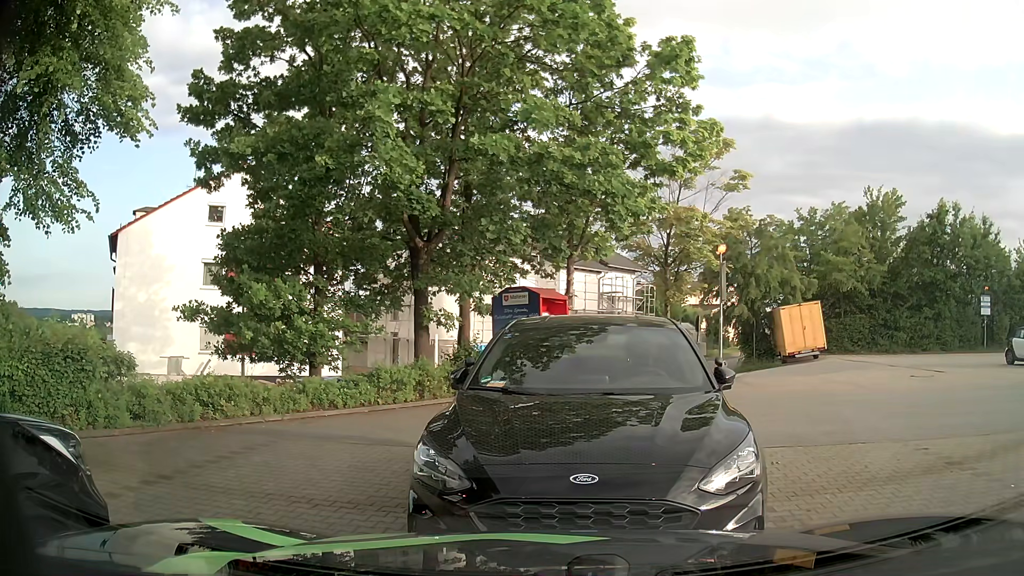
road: residential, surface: asphalt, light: Day
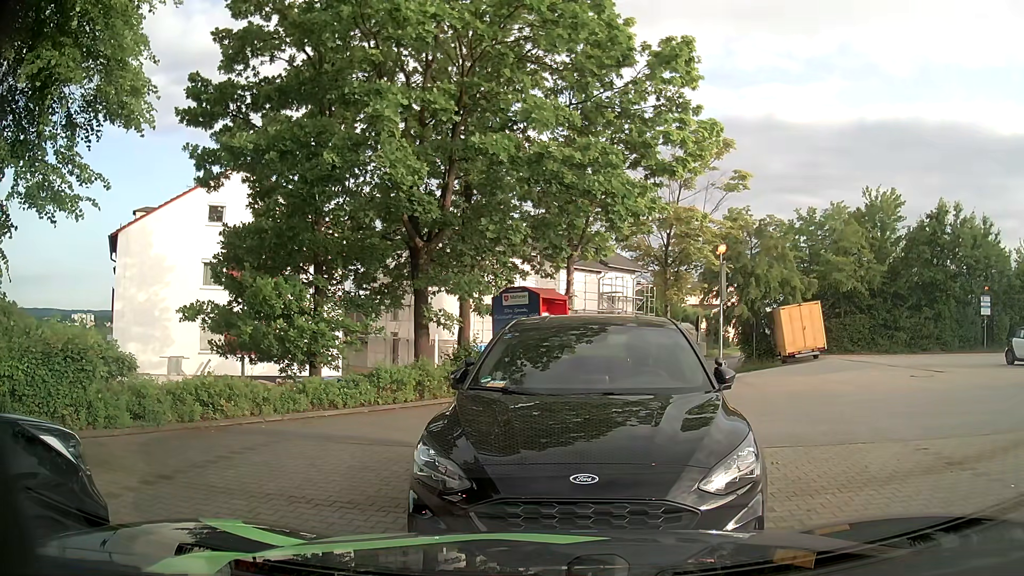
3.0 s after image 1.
(0.0, 0.0) m; 0°
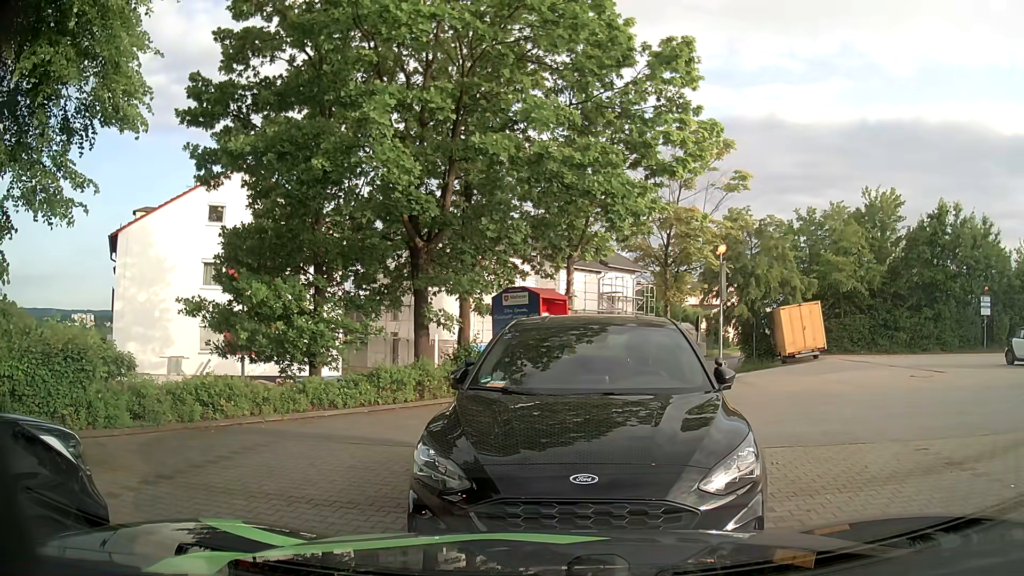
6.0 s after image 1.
(0.0, 0.0) m; 0°
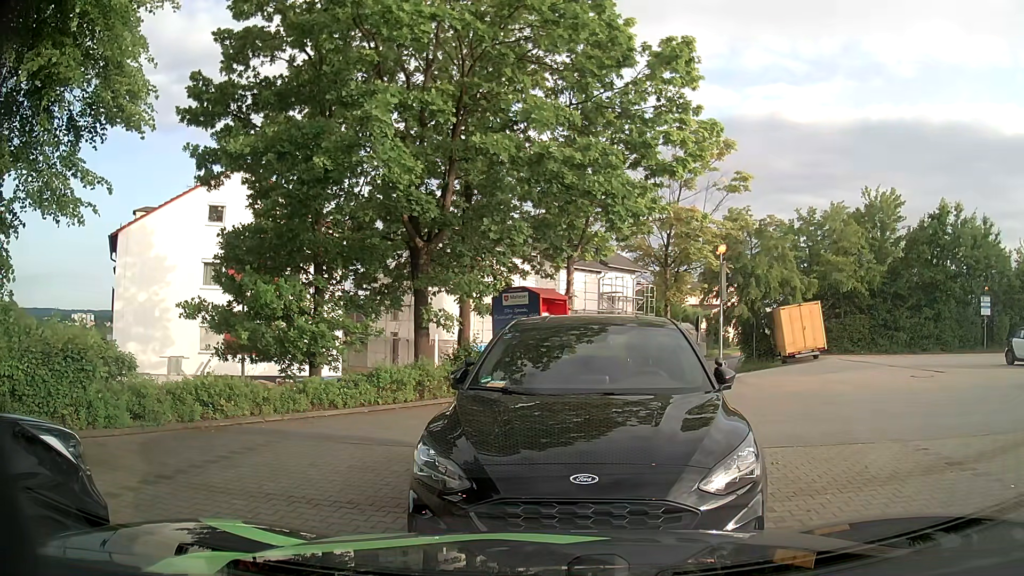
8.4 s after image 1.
(0.0, 0.0) m; 0°
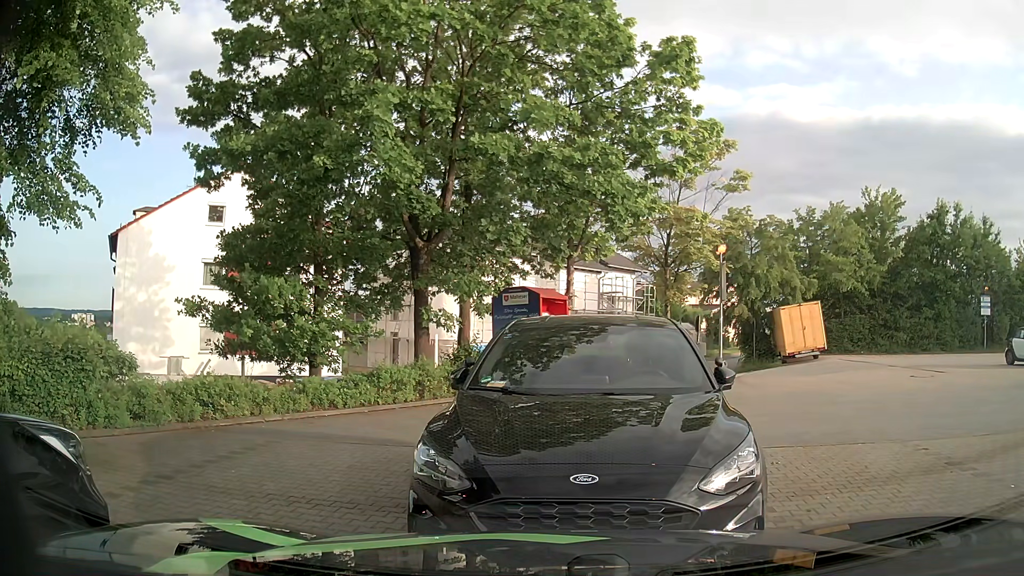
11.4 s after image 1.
(0.0, 0.0) m; 0°
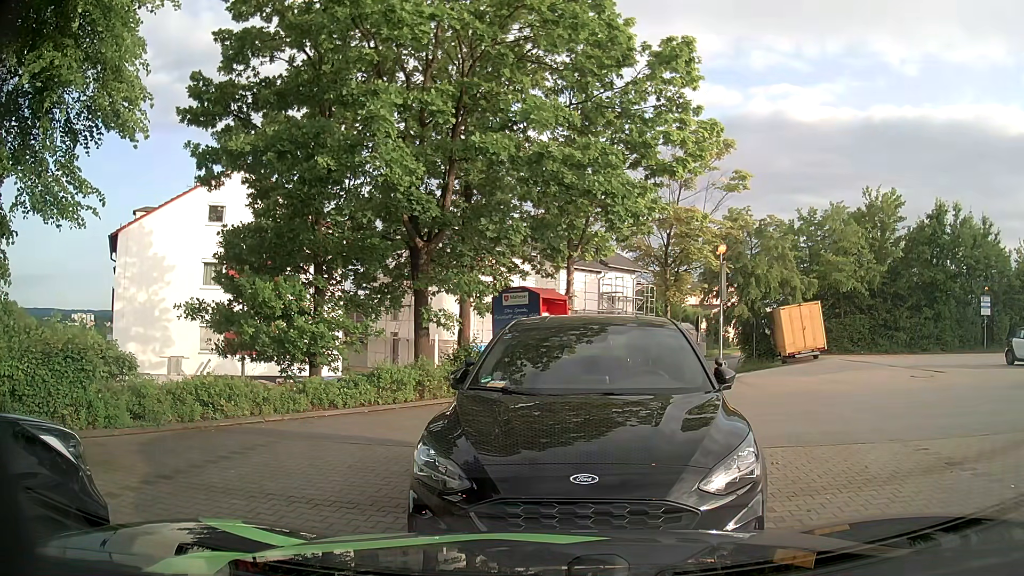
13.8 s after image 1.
(0.0, 0.0) m; 0°
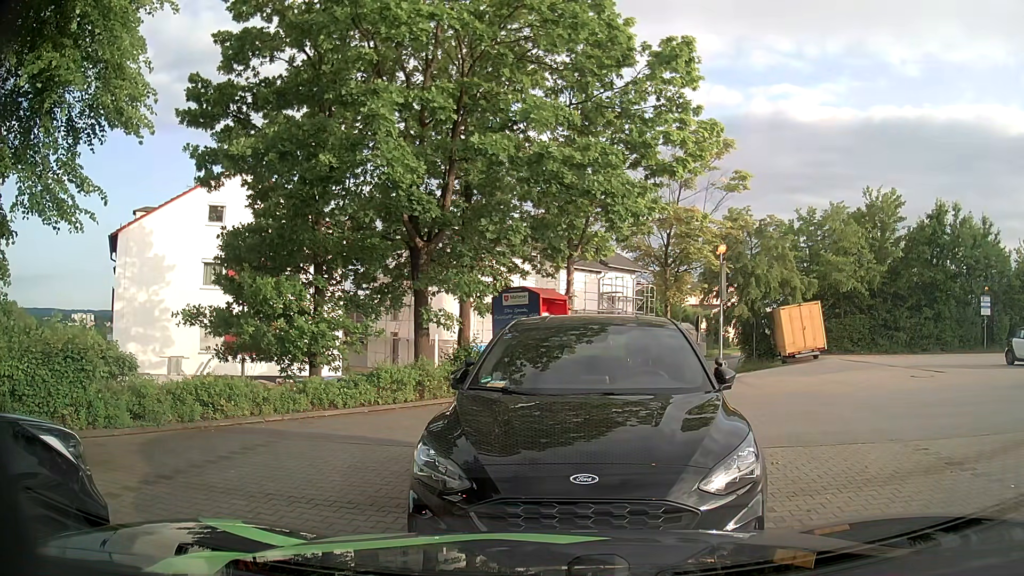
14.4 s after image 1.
(0.0, 0.0) m; 0°
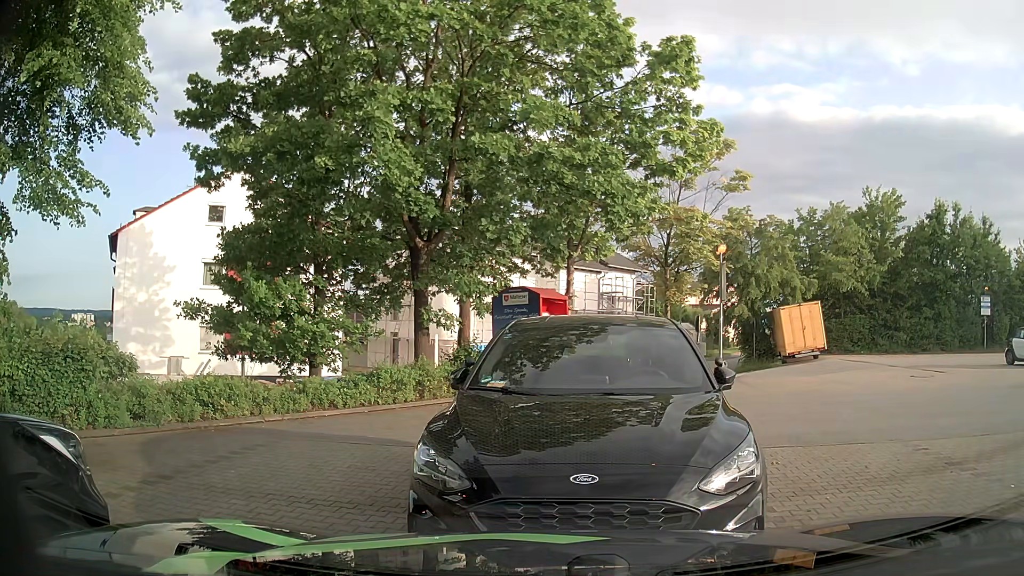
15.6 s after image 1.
(0.0, 0.0) m; 0°
